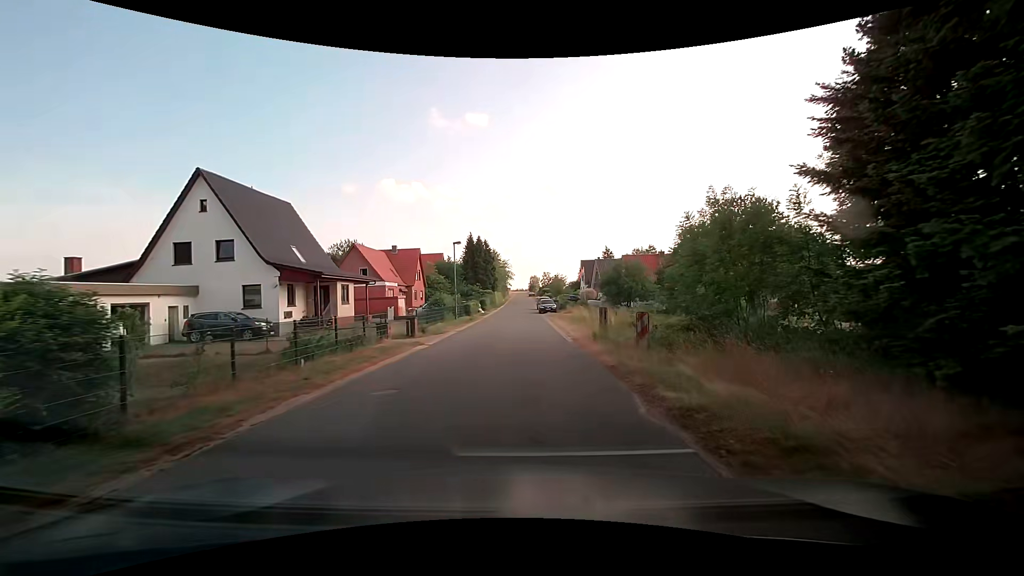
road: unclassified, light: Day
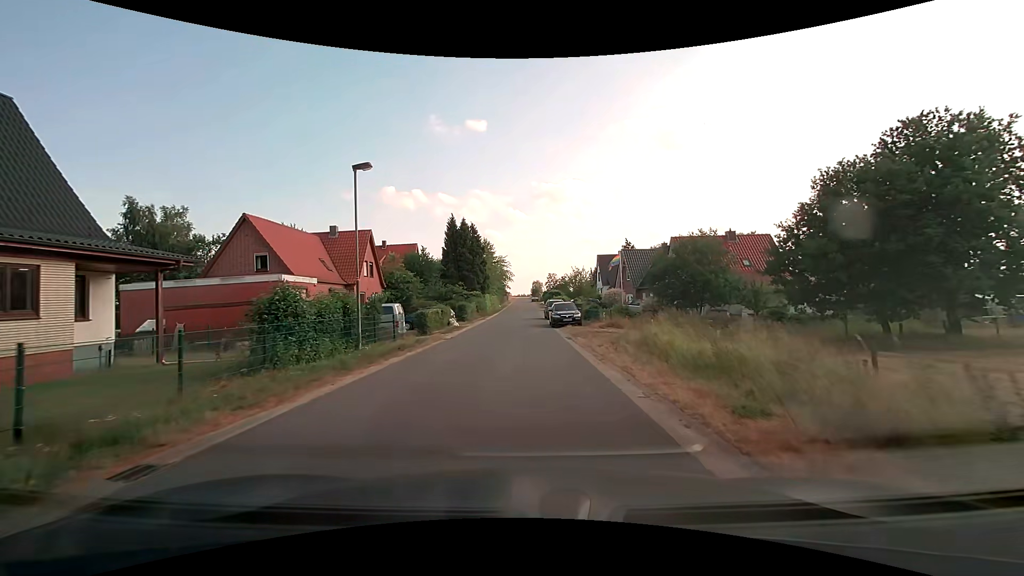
(+0.2, +22.2) m; 0°
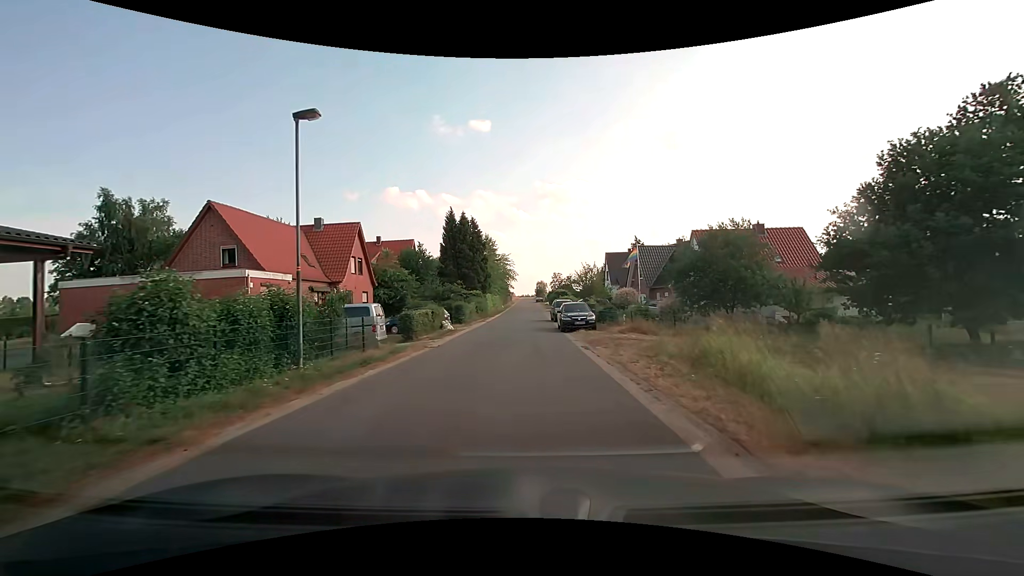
(0.0, +4.4) m; 0°
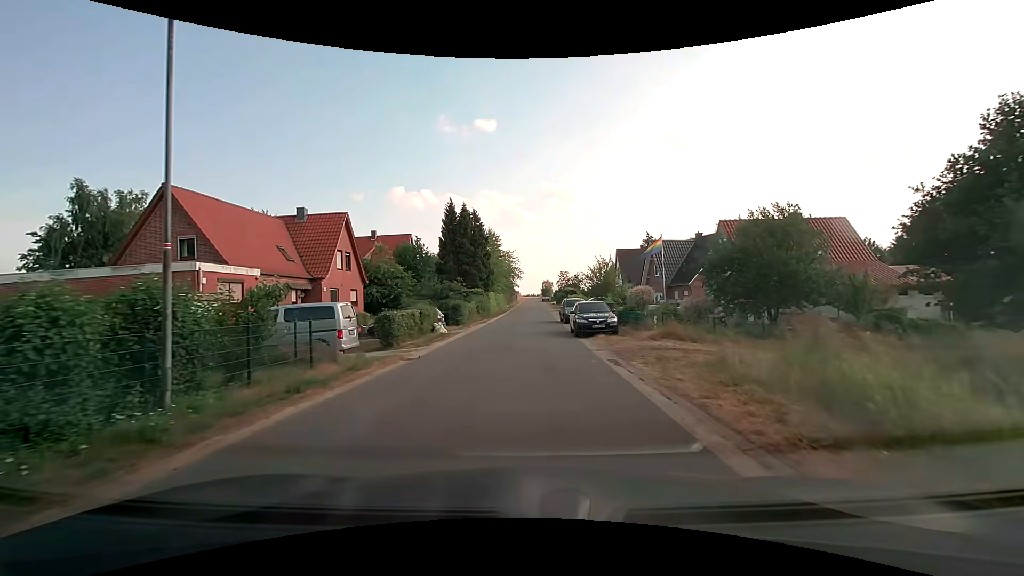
(0.0, +4.4) m; -1°
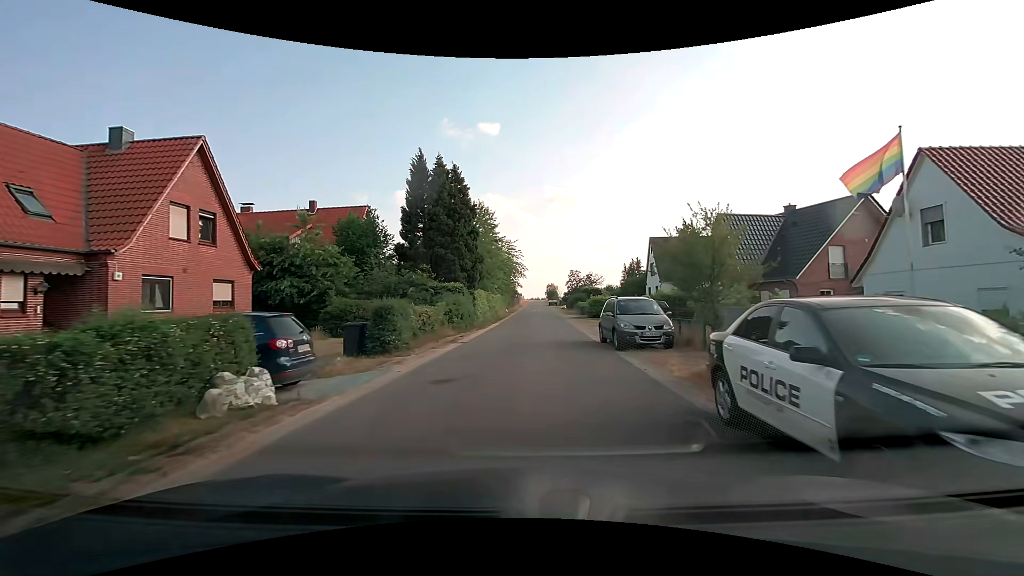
(-0.1, +17.7) m; 0°
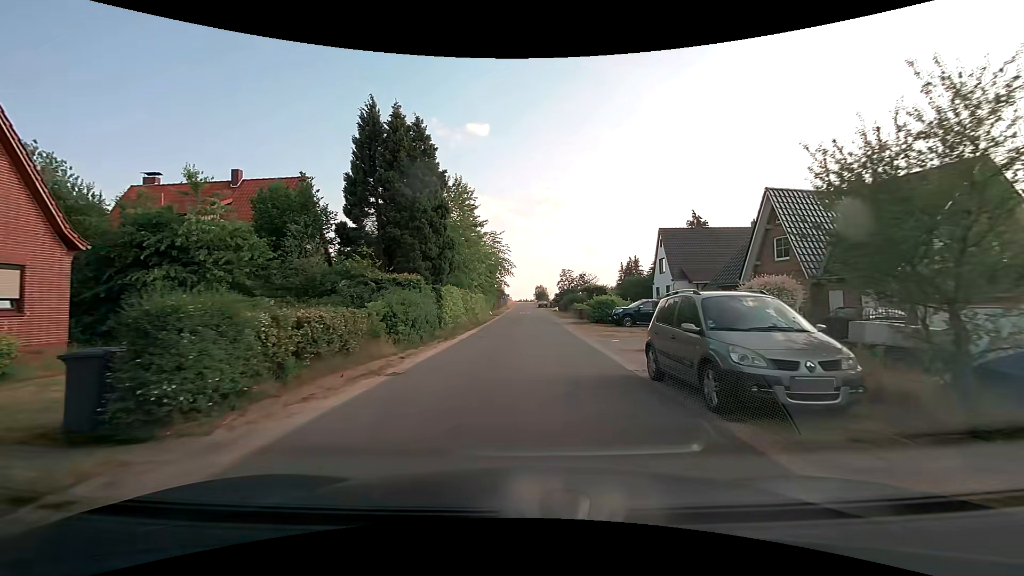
(+0.1, +8.9) m; +1°
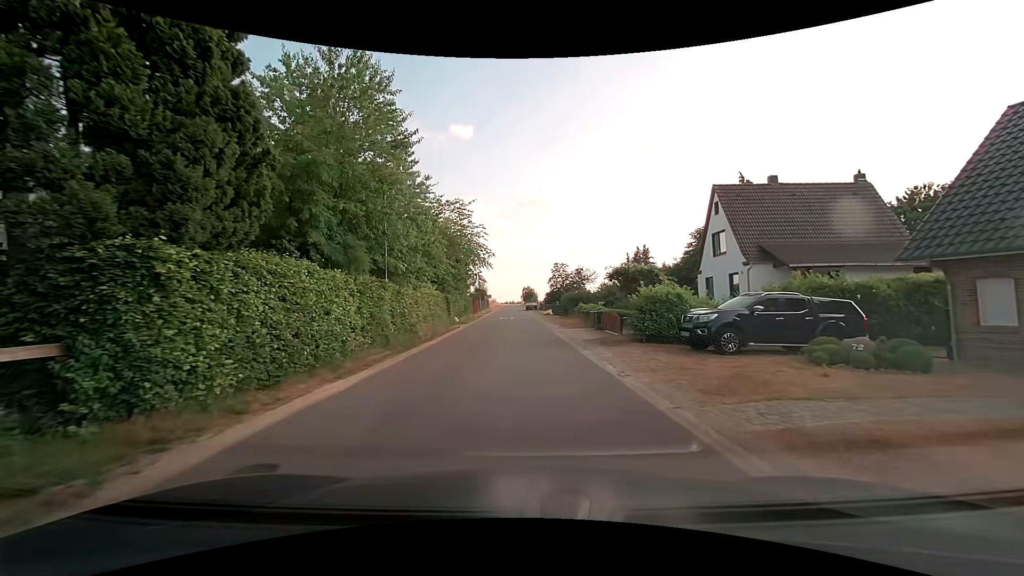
(+0.4, +17.8) m; +2°
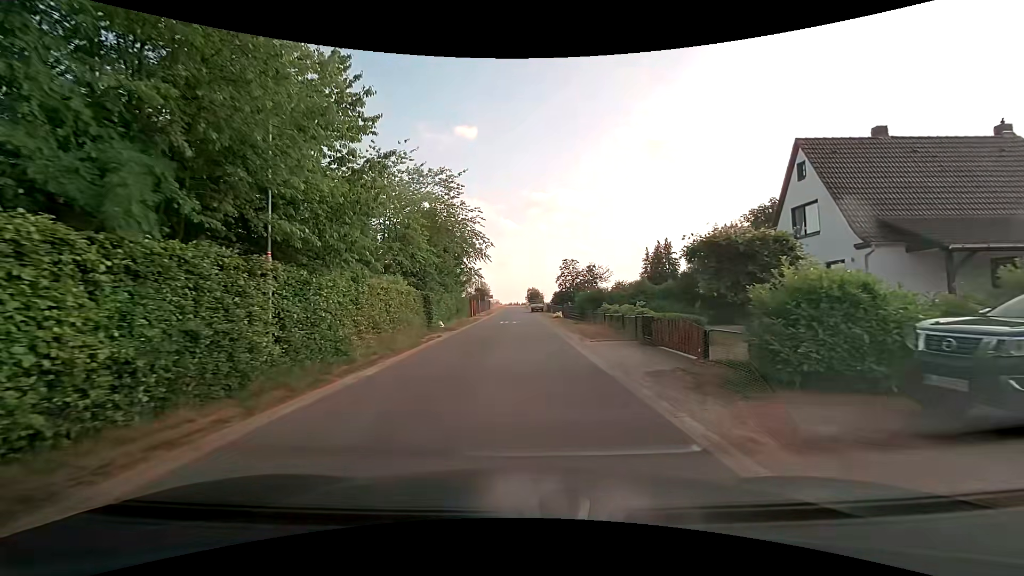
(-0.1, +8.9) m; -1°
(0, +10) (0, +20) (0, +30) (0, +40) (-1, +50) (-1, +60) (-1, +70) (-1, +80) (-1, +90) (-1, +100) m
